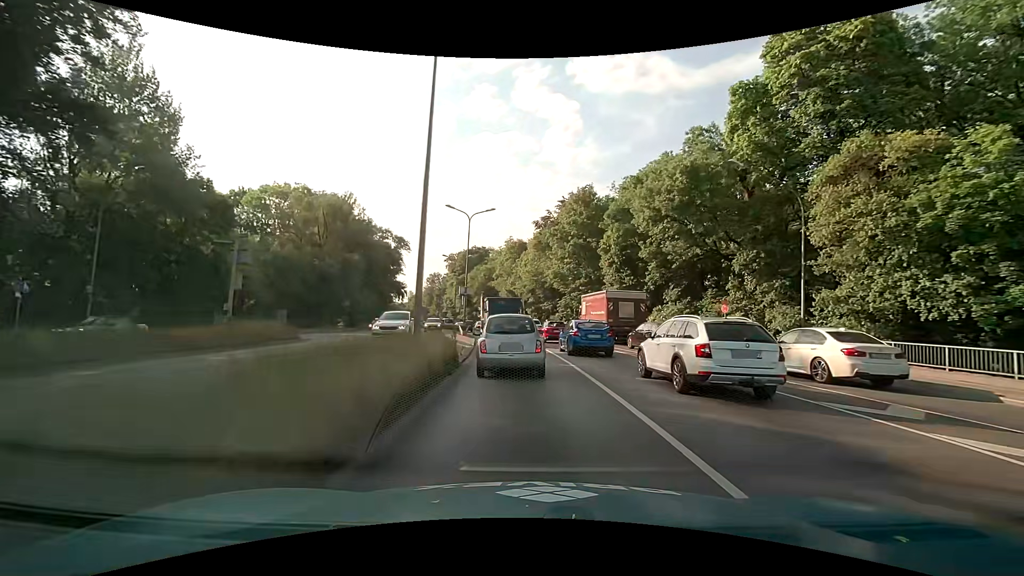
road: trunk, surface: asphalt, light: Day
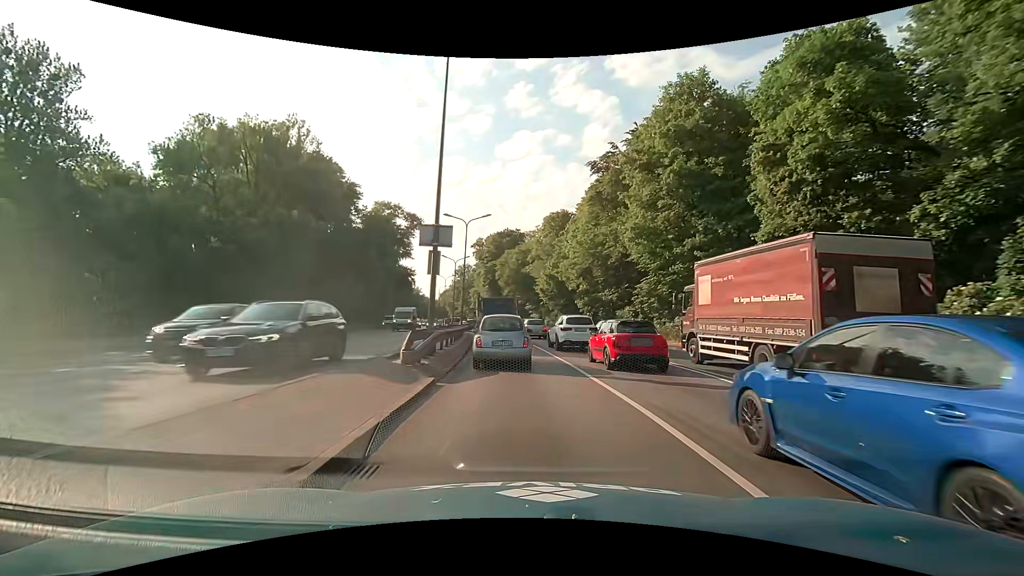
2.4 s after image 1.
(-1.0, +26.2) m; -5°
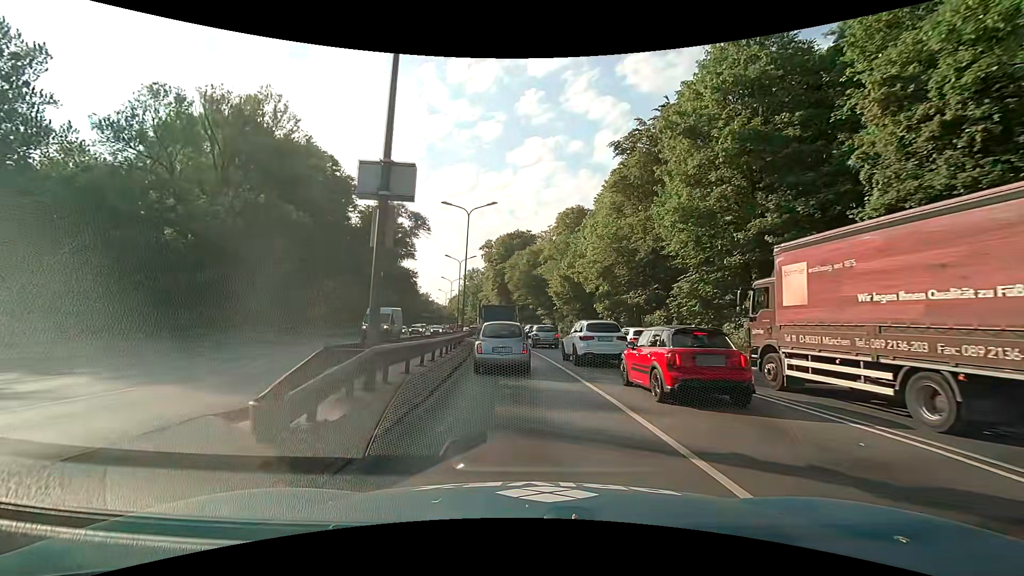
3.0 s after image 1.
(0.0, +6.6) m; -1°
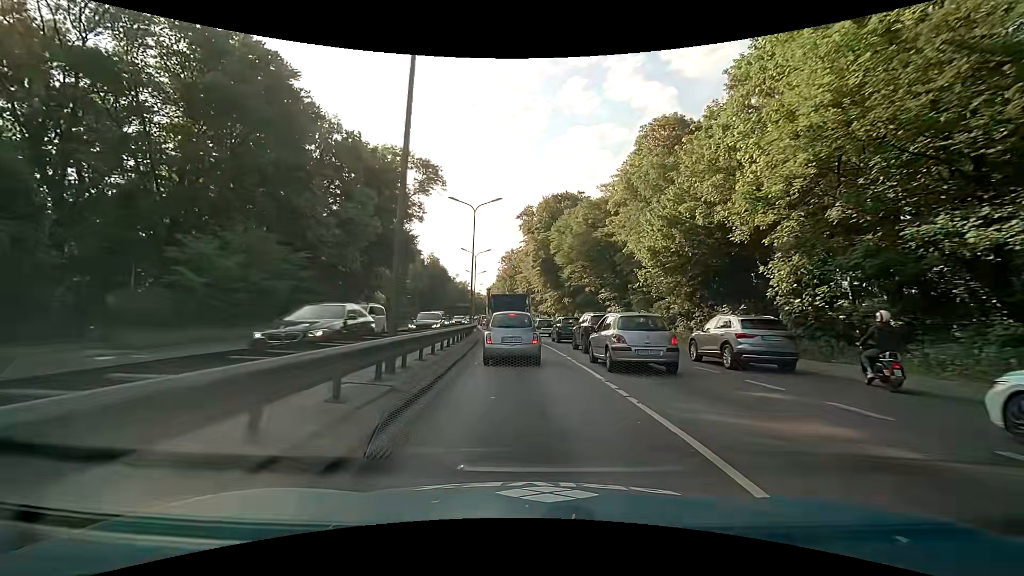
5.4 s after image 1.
(-1.4, +27.2) m; -5°
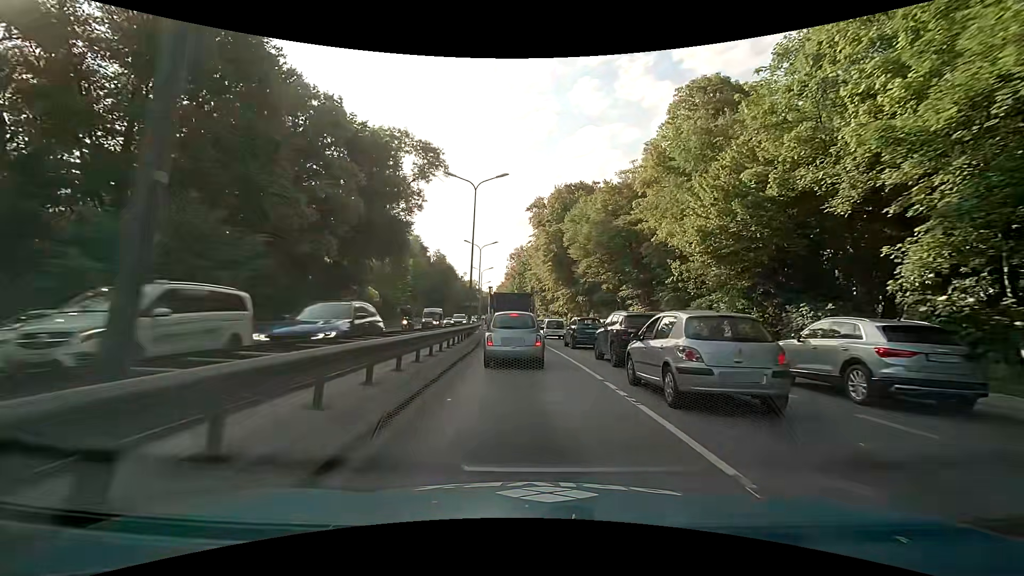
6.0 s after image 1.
(-0.1, +6.5) m; -2°
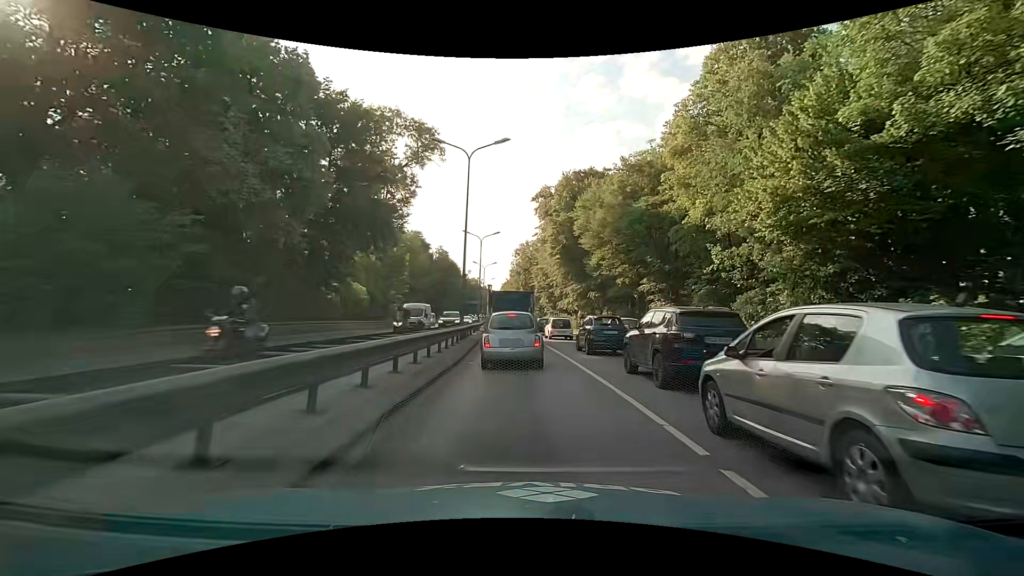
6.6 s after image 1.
(0.0, +6.0) m; 0°
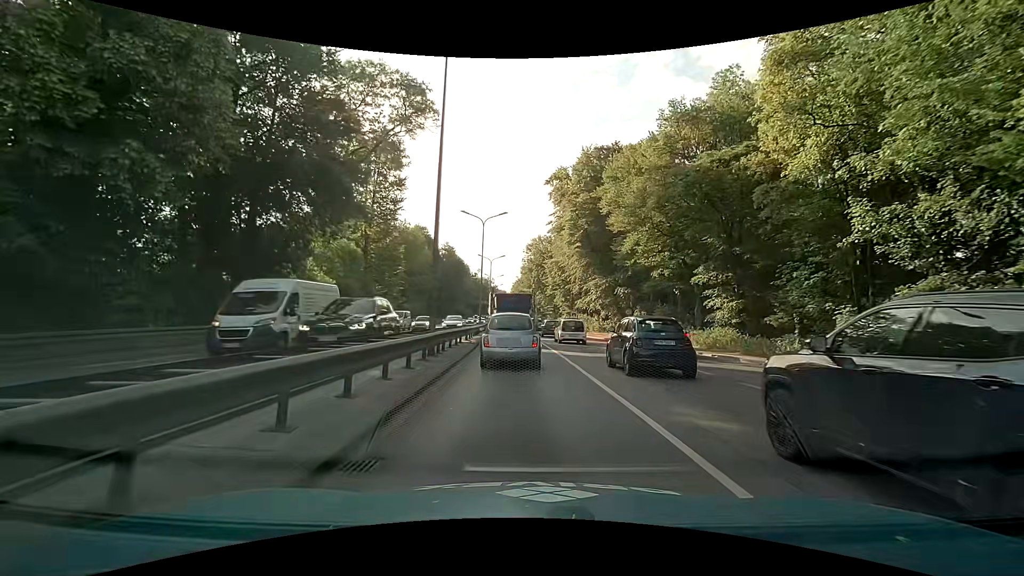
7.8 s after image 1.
(-0.1, +10.6) m; -2°
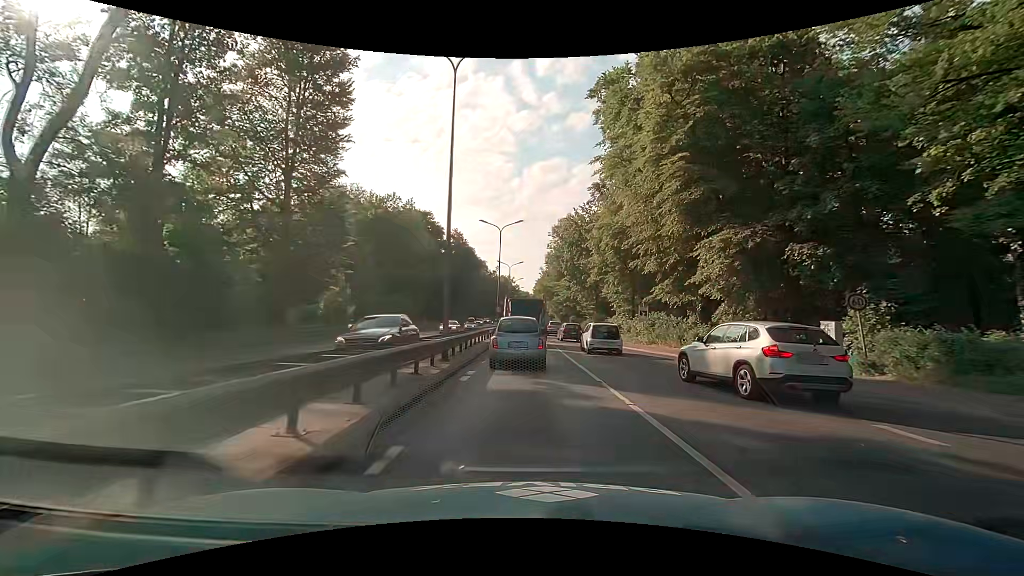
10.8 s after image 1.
(-0.6, +28.3) m; -2°
